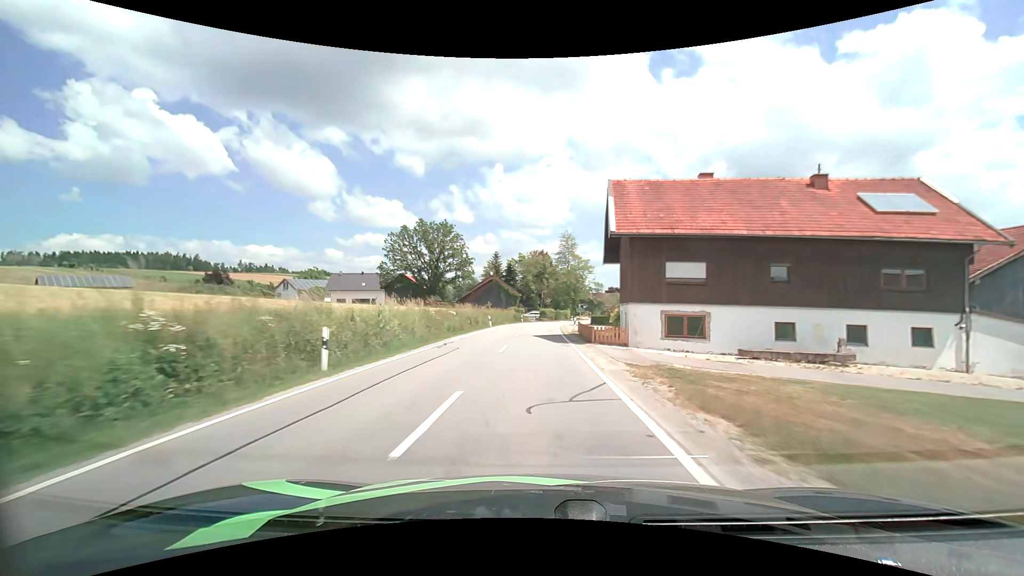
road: secondary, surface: asphalt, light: Day
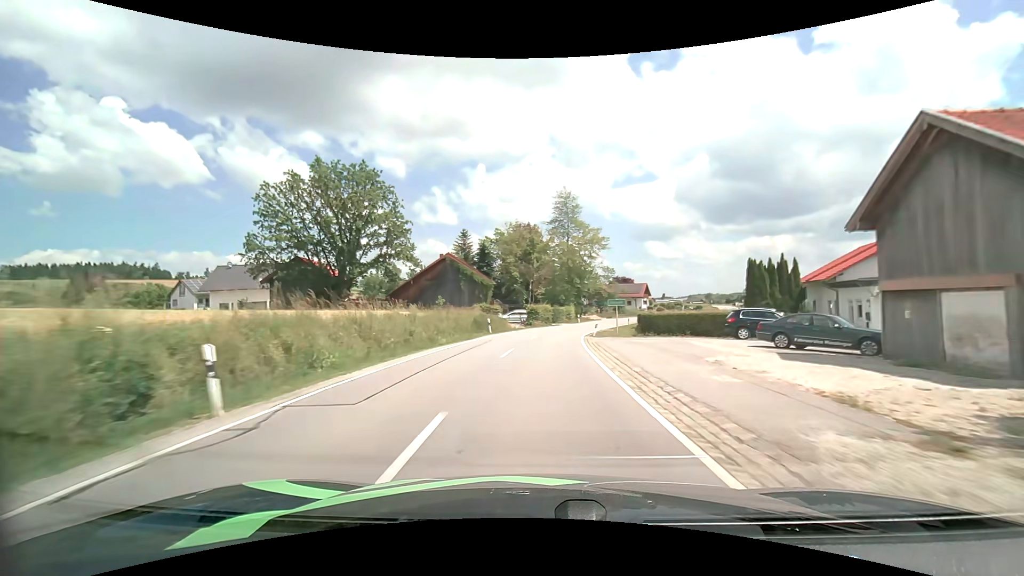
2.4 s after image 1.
(0.0, +37.9) m; +2°
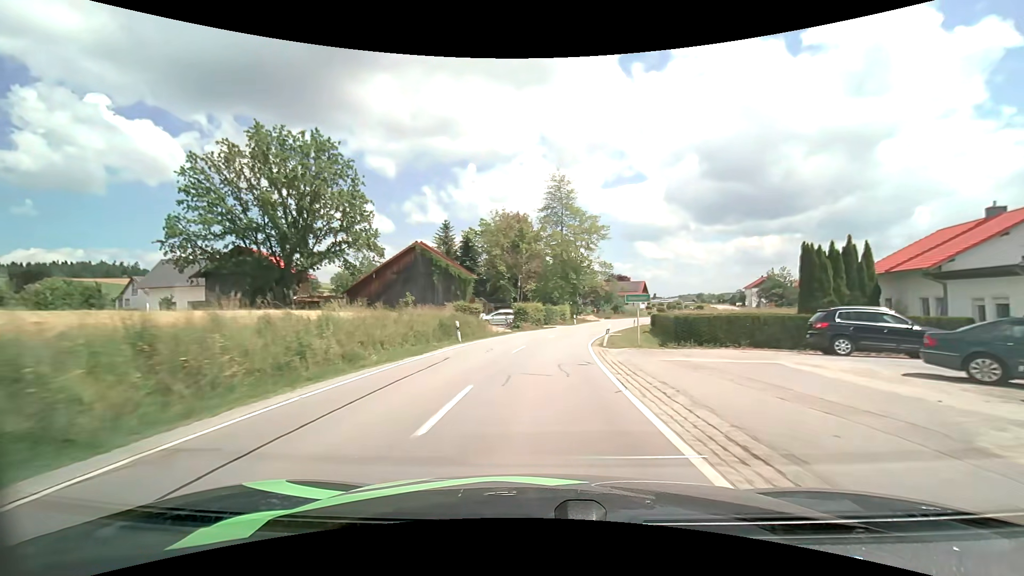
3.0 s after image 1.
(0.0, +9.4) m; +1°
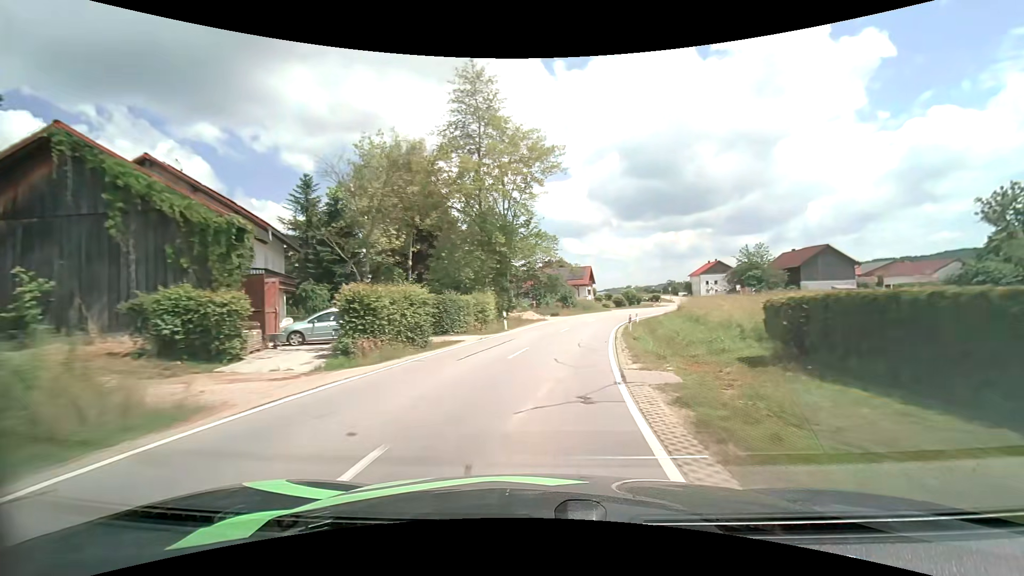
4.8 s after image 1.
(+1.8, +27.7) m; +8°
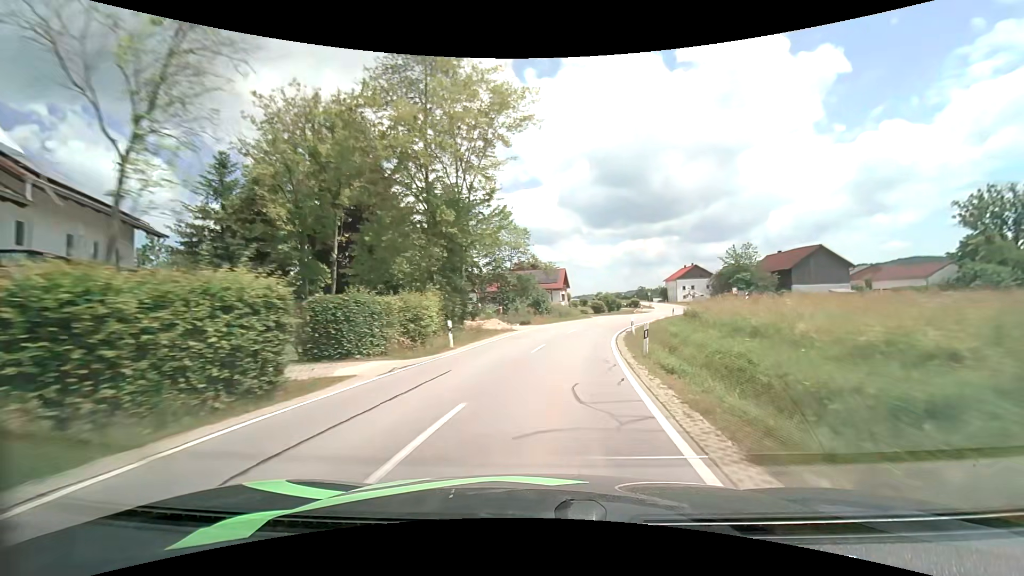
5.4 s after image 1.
(+0.2, +9.4) m; +3°
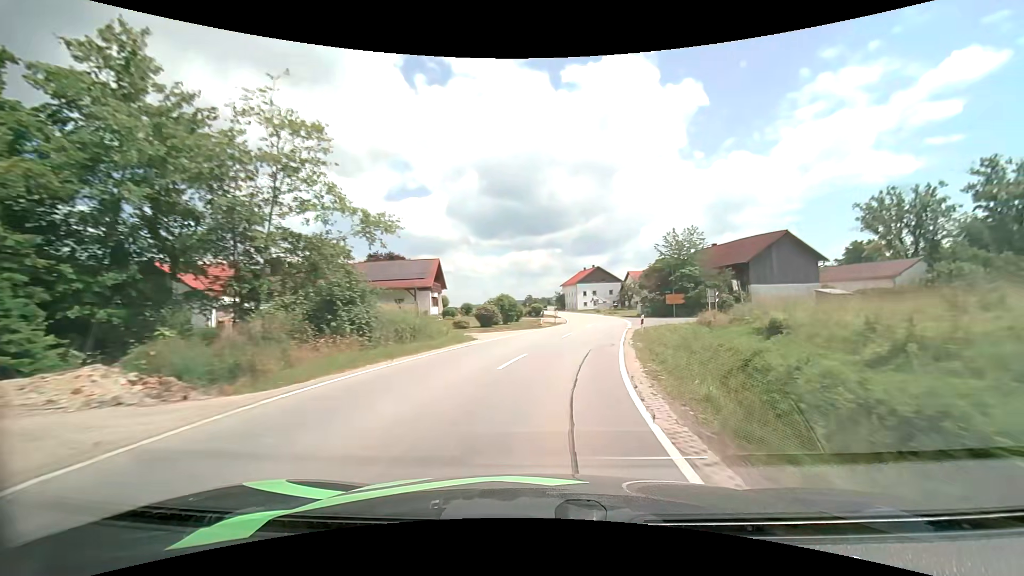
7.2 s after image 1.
(+3.0, +28.4) m; +13°
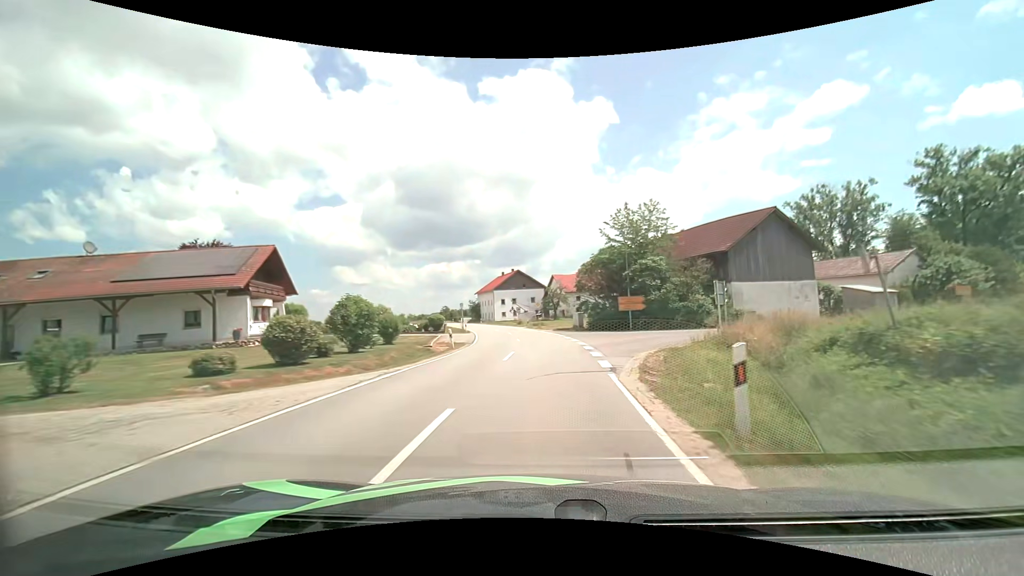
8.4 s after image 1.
(+1.6, +19.2) m; +9°
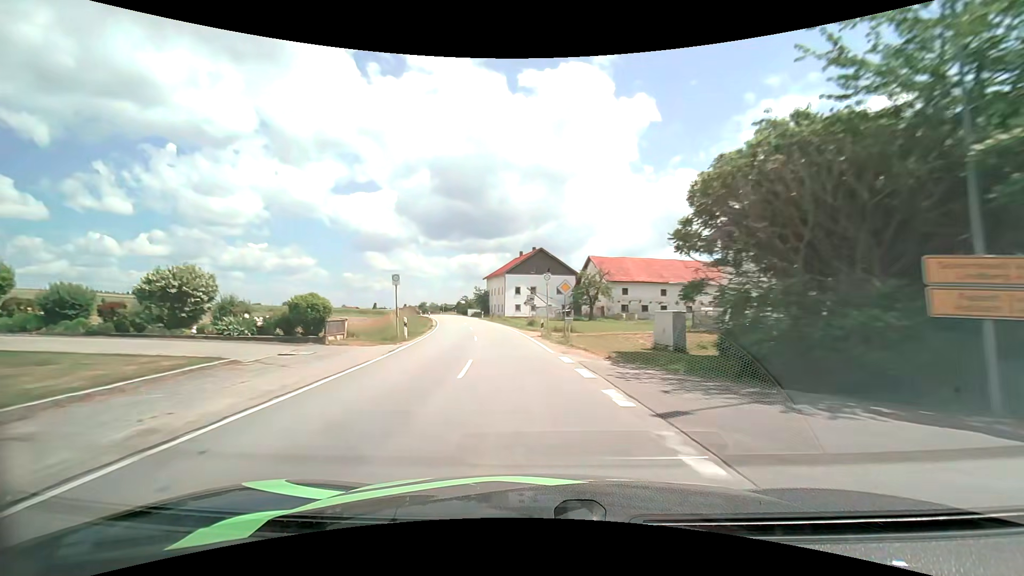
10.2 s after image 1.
(+0.3, +29.3) m; -3°
(0, +10) (-1, +20) (-2, +30) (-4, +40) (-6, +50) (-8, +59) (-10, +69) (-13, +79) (-15, +88) (-18, +98) m
